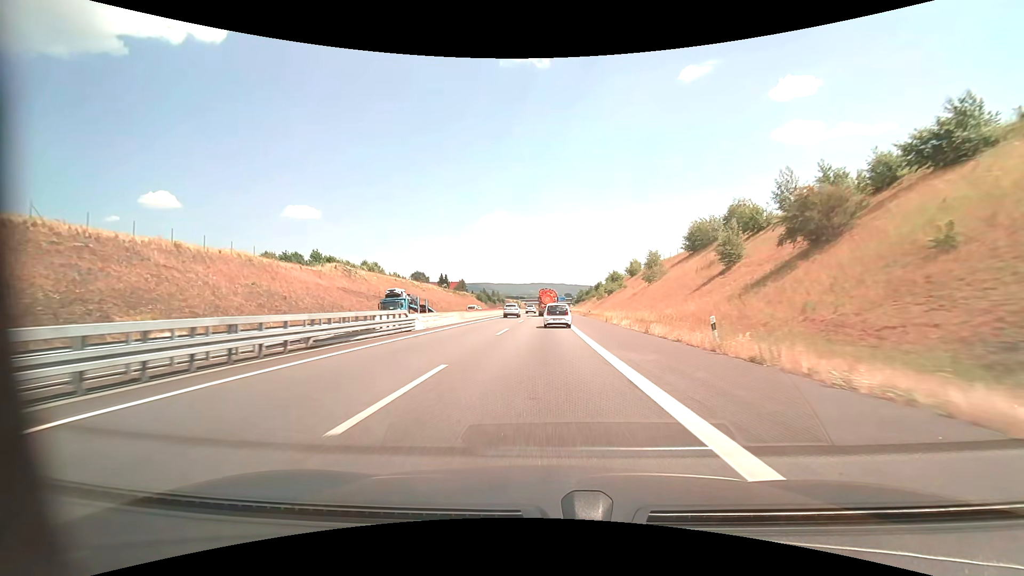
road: motorway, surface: asphalt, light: Day
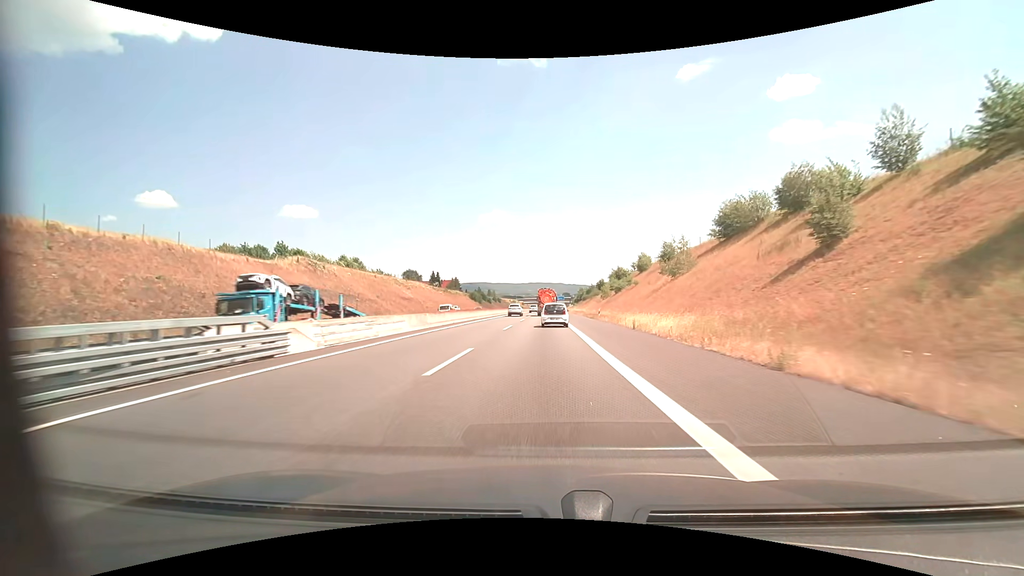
(0.0, +13.8) m; 0°
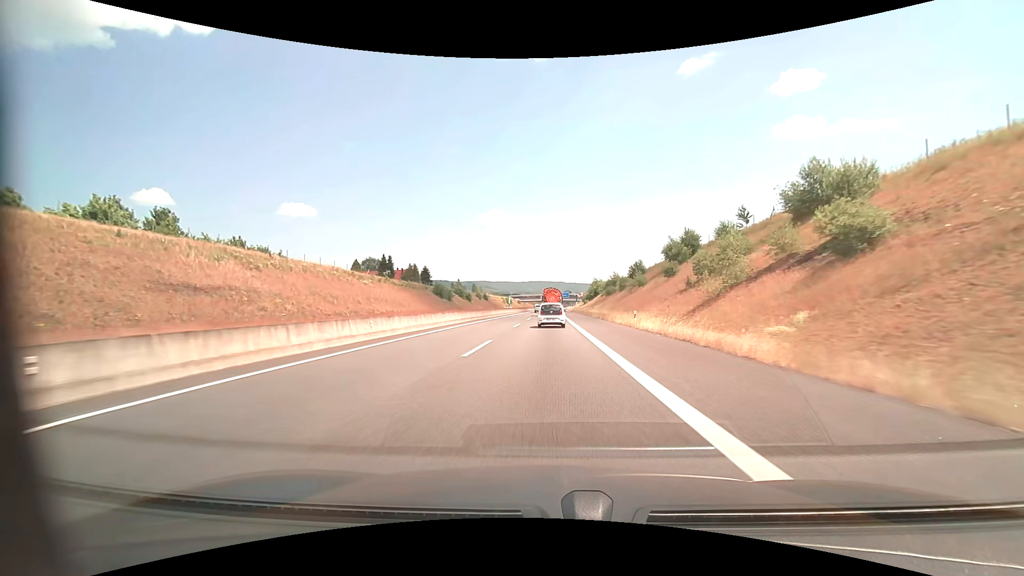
(+0.2, +69.0) m; 0°
(0, +10) (0, +20) (0, +30) (0, +40) (0, +50) (0, +60) (0, +70) (0, +80) (0, +90) (+1, +100) m
